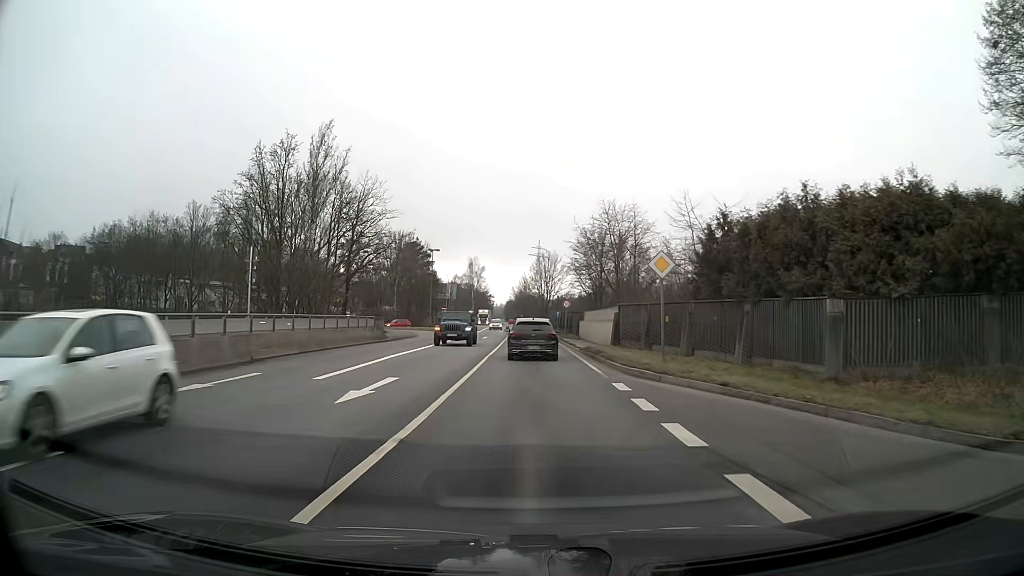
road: primary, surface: asphalt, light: Day
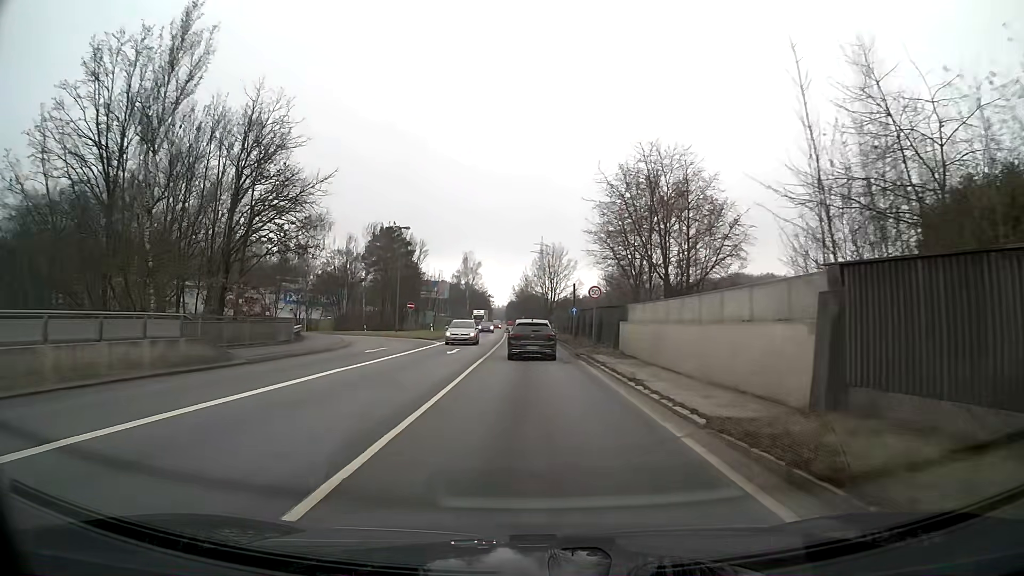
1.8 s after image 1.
(-0.1, +22.3) m; 0°
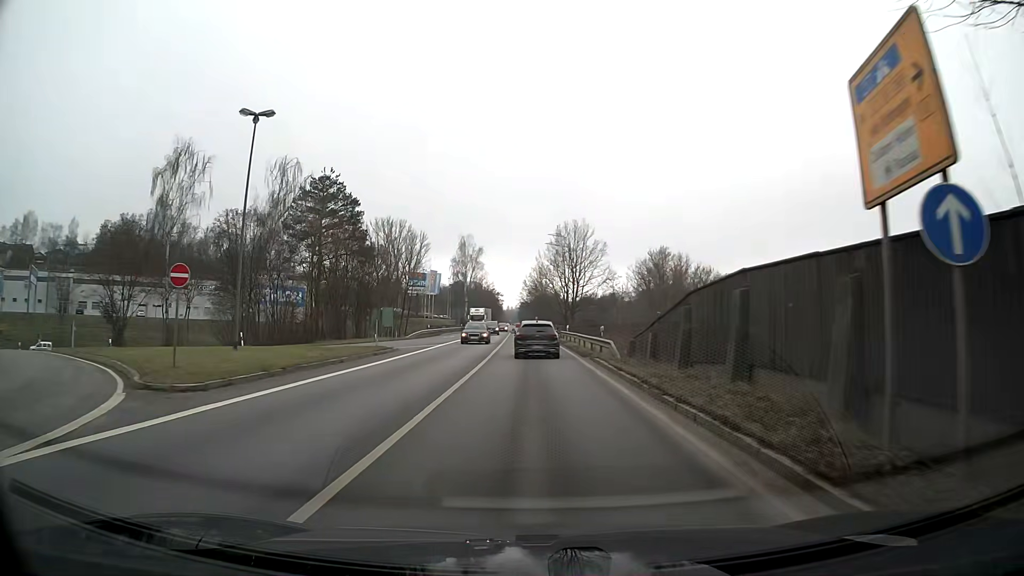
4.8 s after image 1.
(-0.3, +37.6) m; -1°
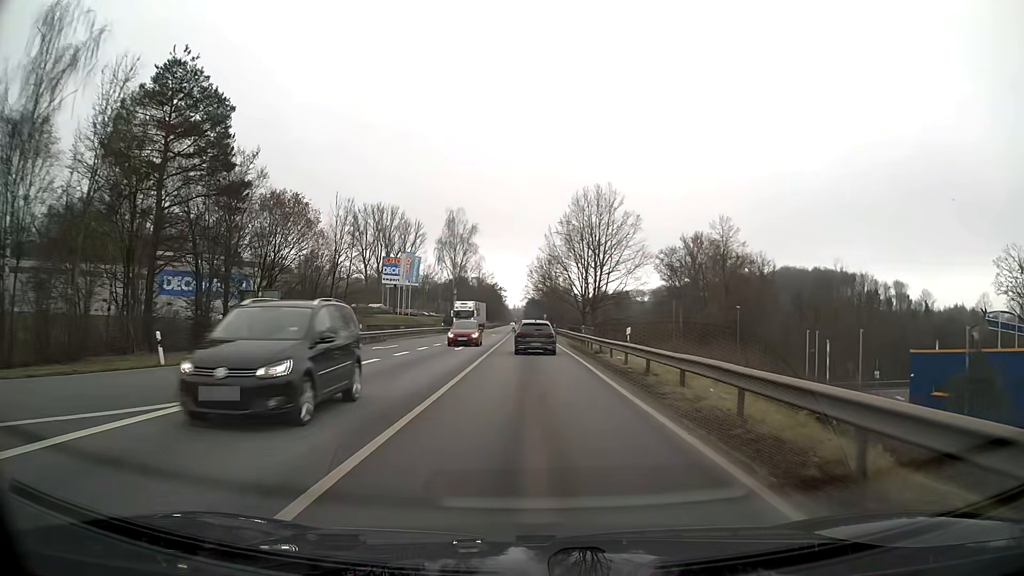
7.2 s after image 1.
(-0.4, +31.2) m; -1°
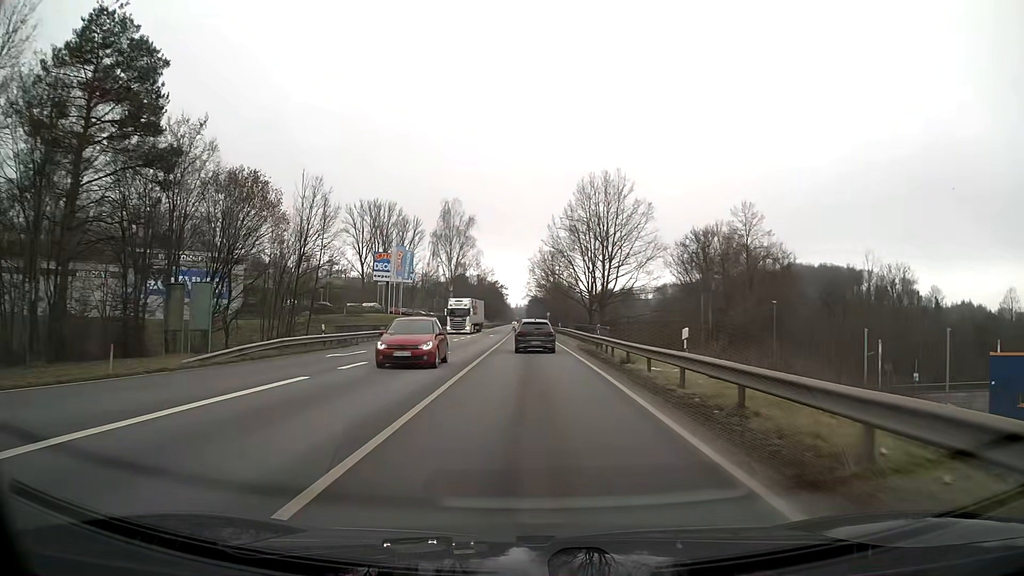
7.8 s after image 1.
(0.0, +8.0) m; 0°
(0, +10) (0, +20) (0, +30) (0, +40) (0, +50) (0, +60) (-1, +70) (-1, +80) (-1, +90) (-1, +100) m
